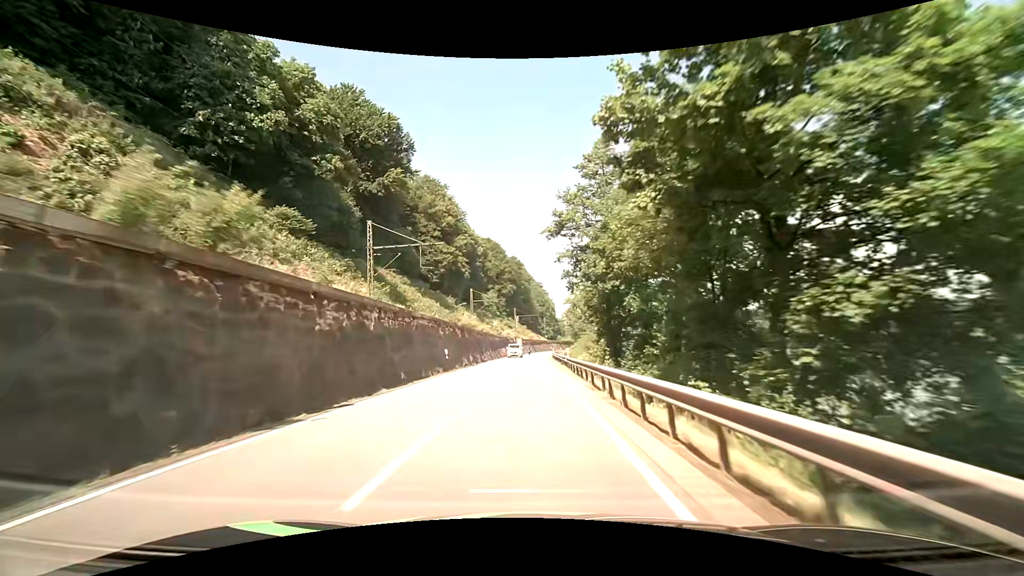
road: primary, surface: asphalt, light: Day
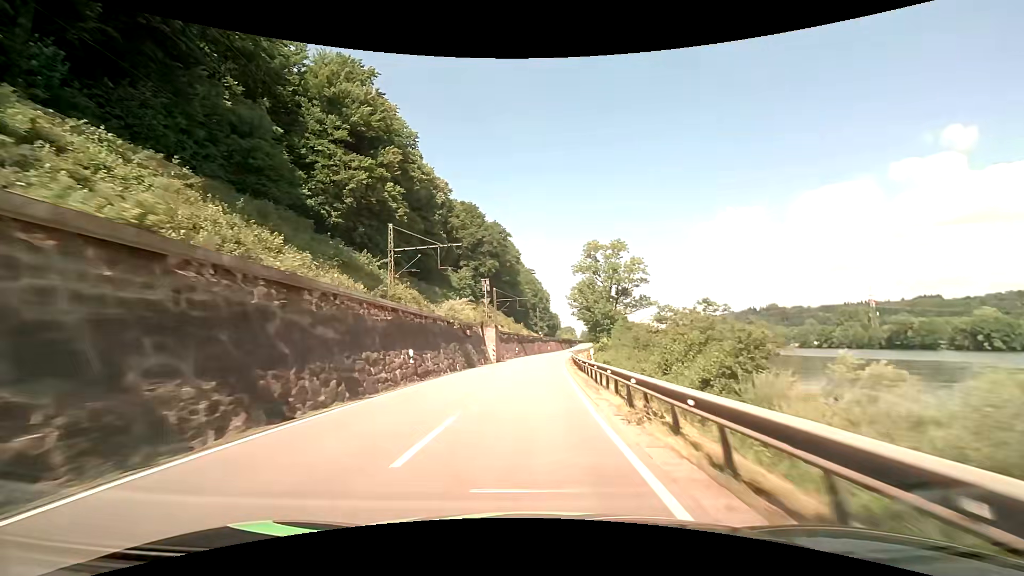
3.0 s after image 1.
(+0.6, +58.4) m; +1°
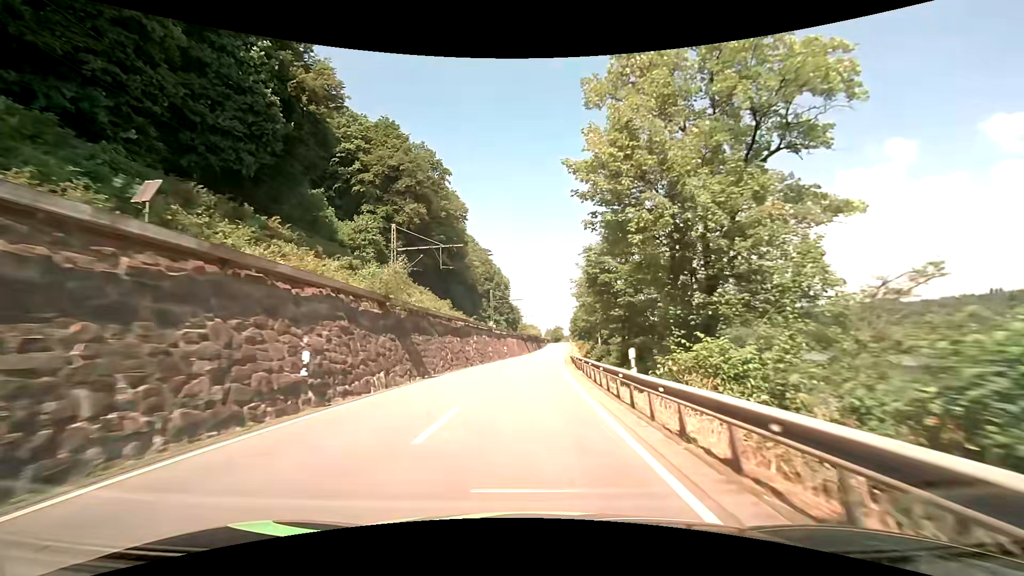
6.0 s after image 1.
(+2.2, +58.2) m; +5°
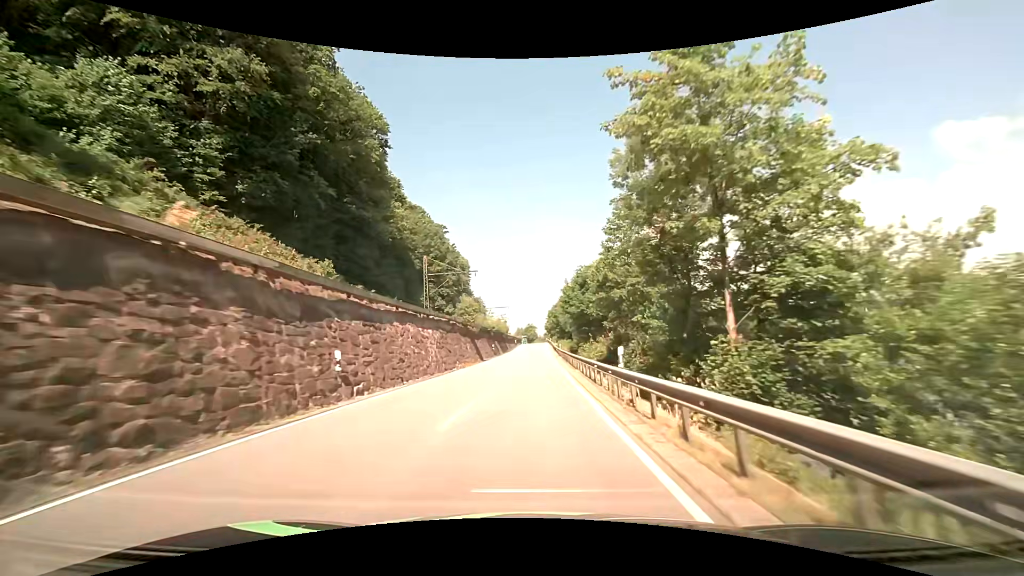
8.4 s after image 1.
(+1.6, +46.5) m; +4°
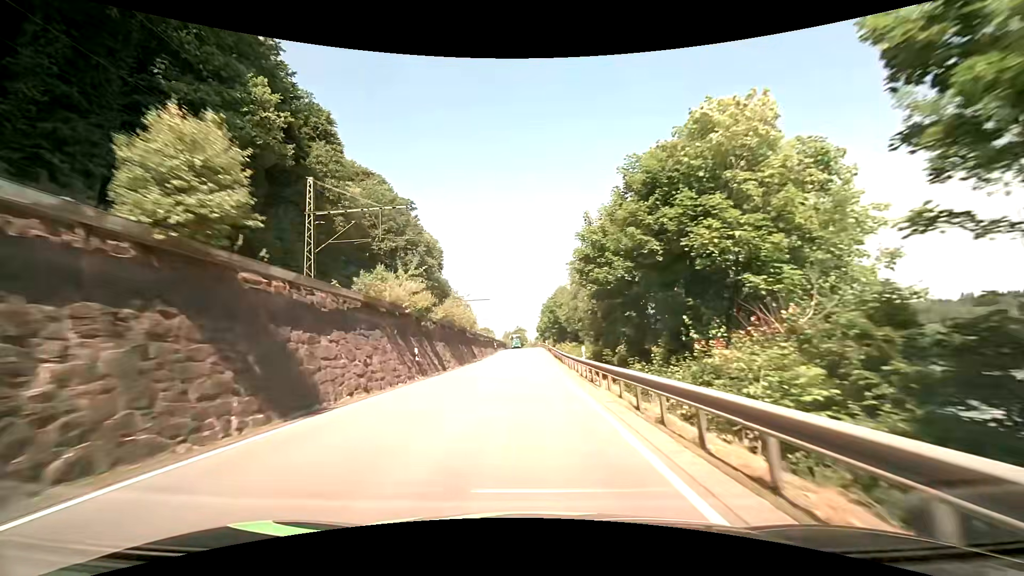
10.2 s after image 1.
(+0.3, +34.8) m; +1°
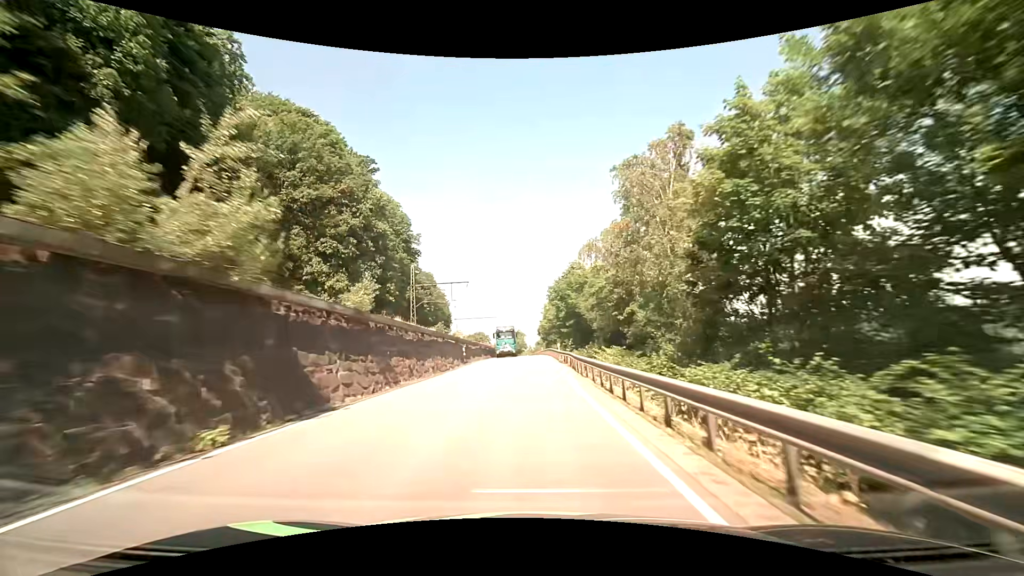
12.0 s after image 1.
(0.0, +34.7) m; 0°
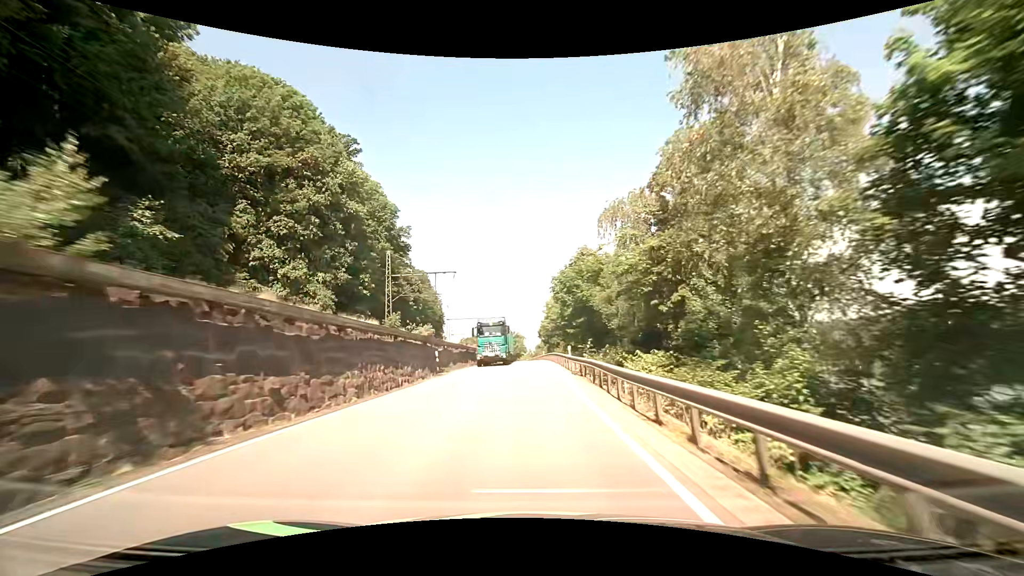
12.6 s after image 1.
(0.0, +11.5) m; 0°
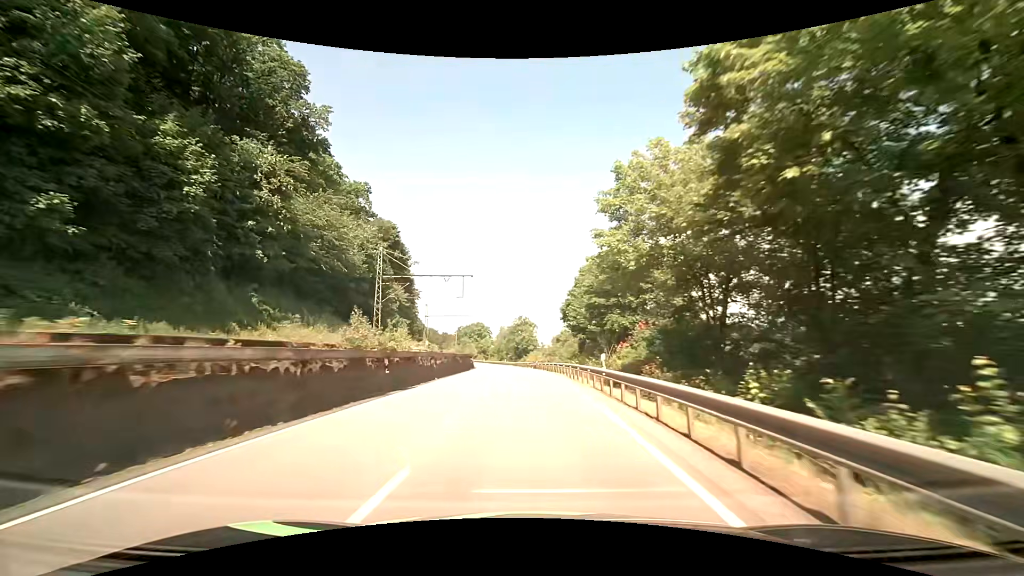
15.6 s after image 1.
(-0.4, +57.3) m; -1°
(0, +10) (0, +20) (0, +30) (-1, +40) (-1, +50) (-2, +60) (-3, +70) (-3, +80) (-5, +90) (-6, +100) m
